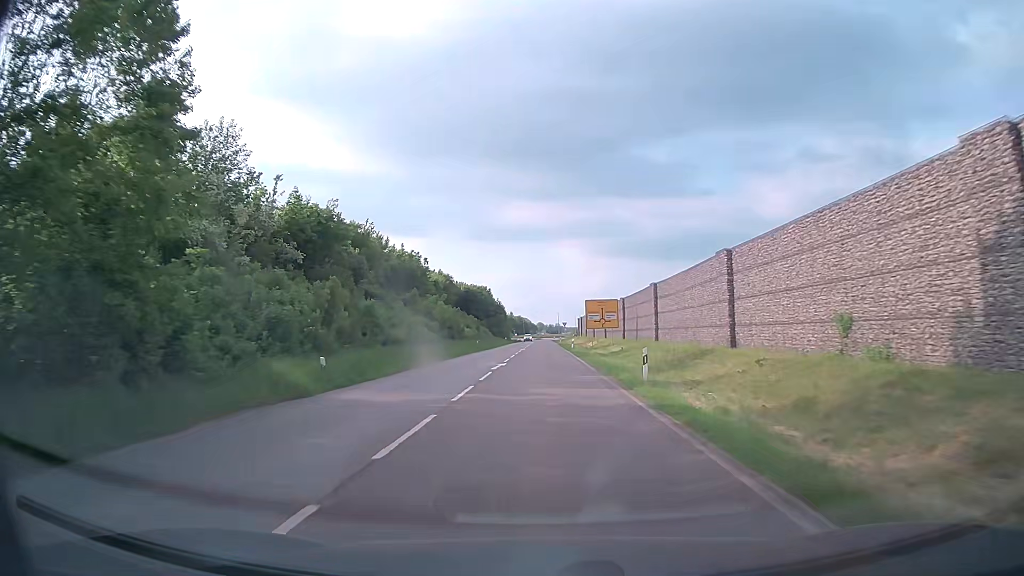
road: secondary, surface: asphalt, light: Day
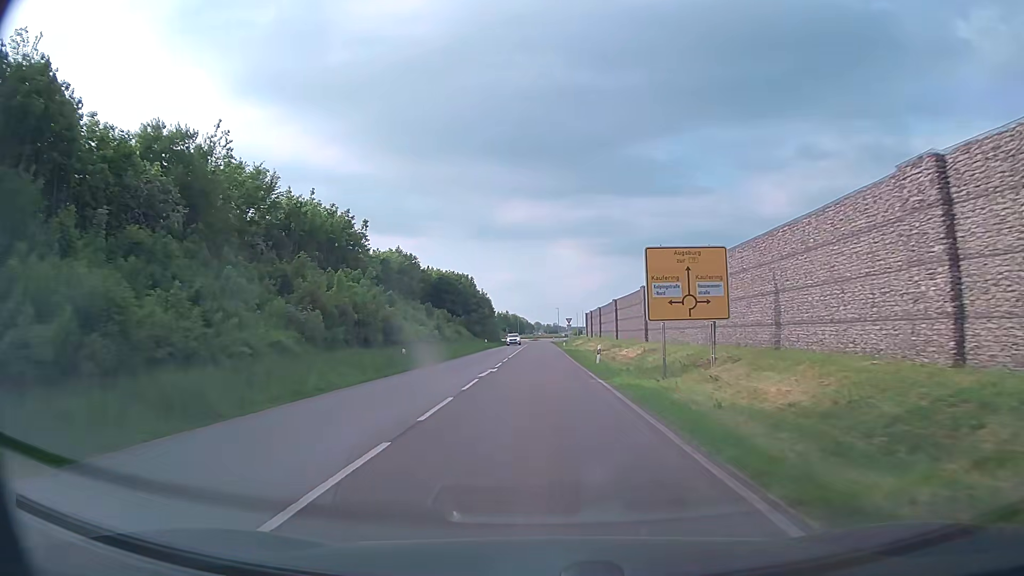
(0.0, +32.8) m; 0°
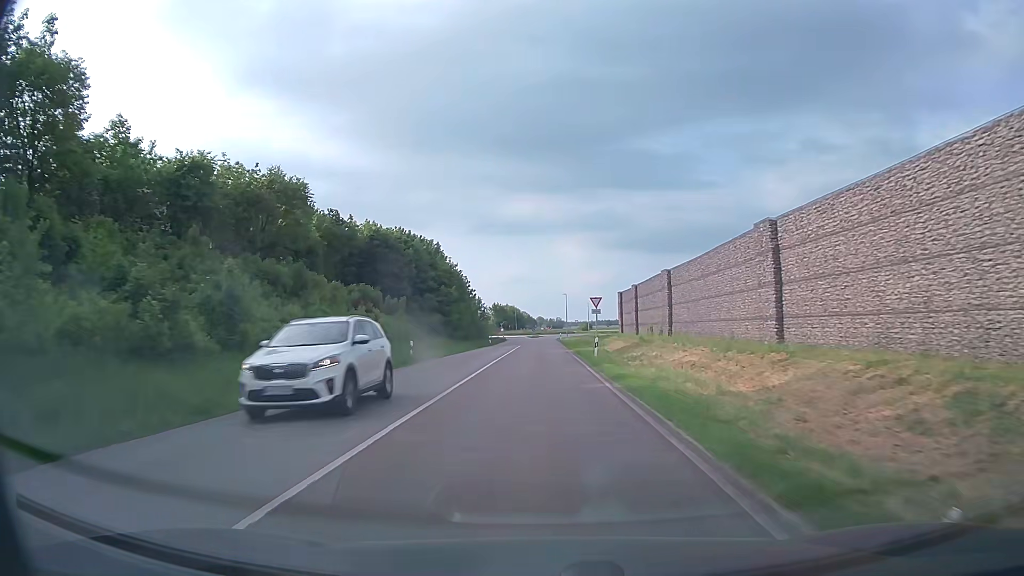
(-0.1, +43.3) m; 0°
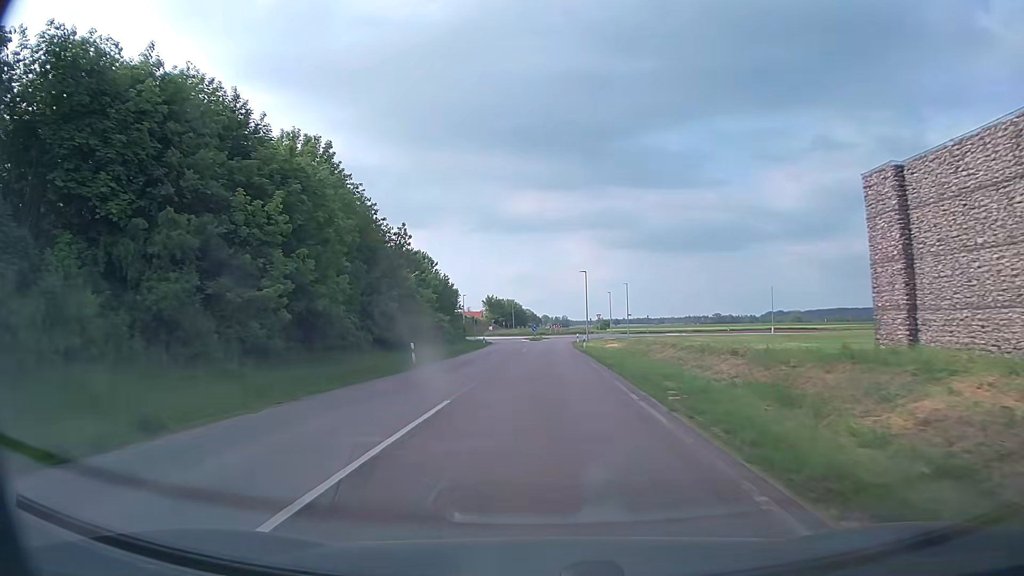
(-0.1, +46.9) m; 0°
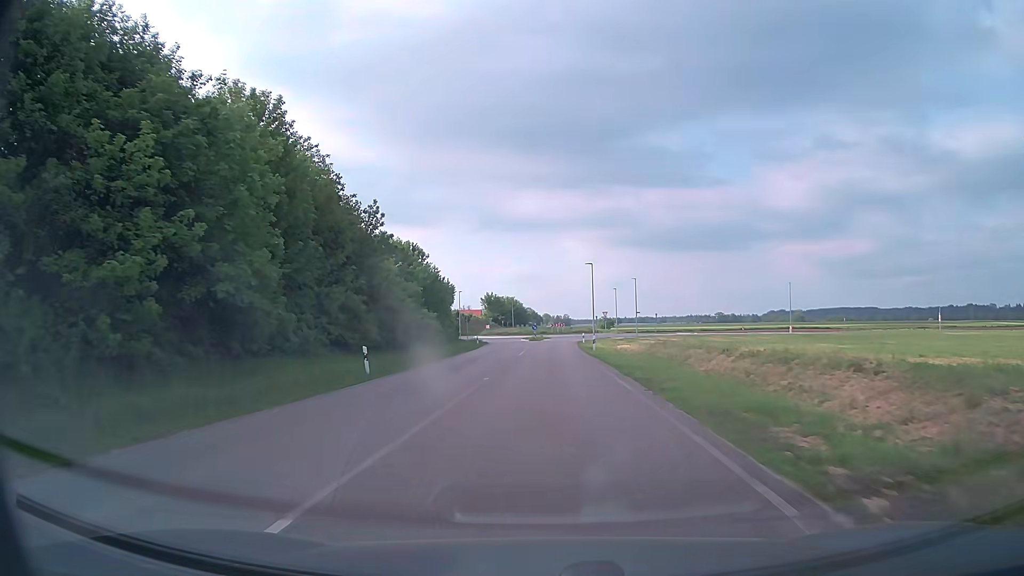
(0.0, +8.2) m; 0°
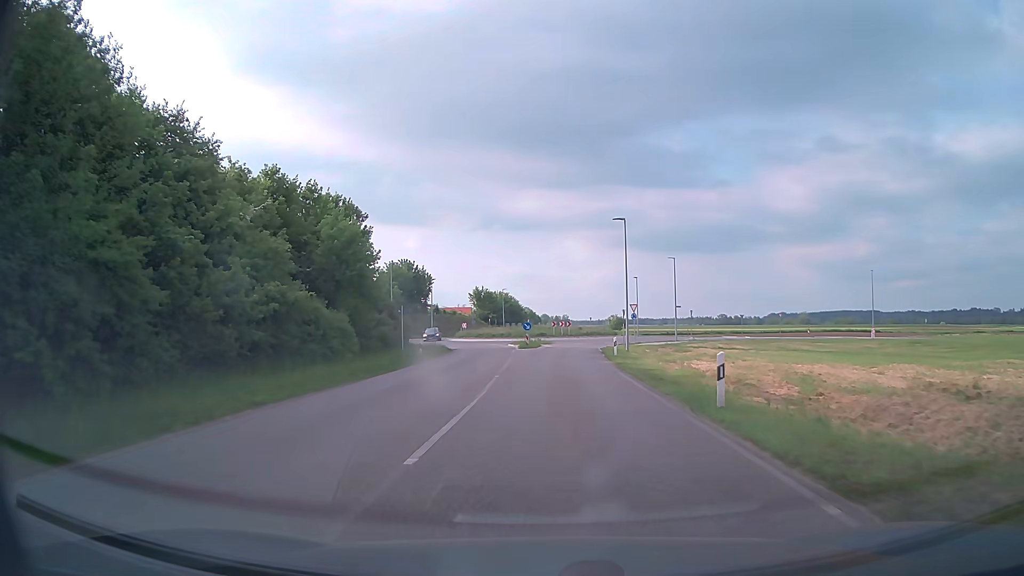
(+0.1, +29.1) m; 0°
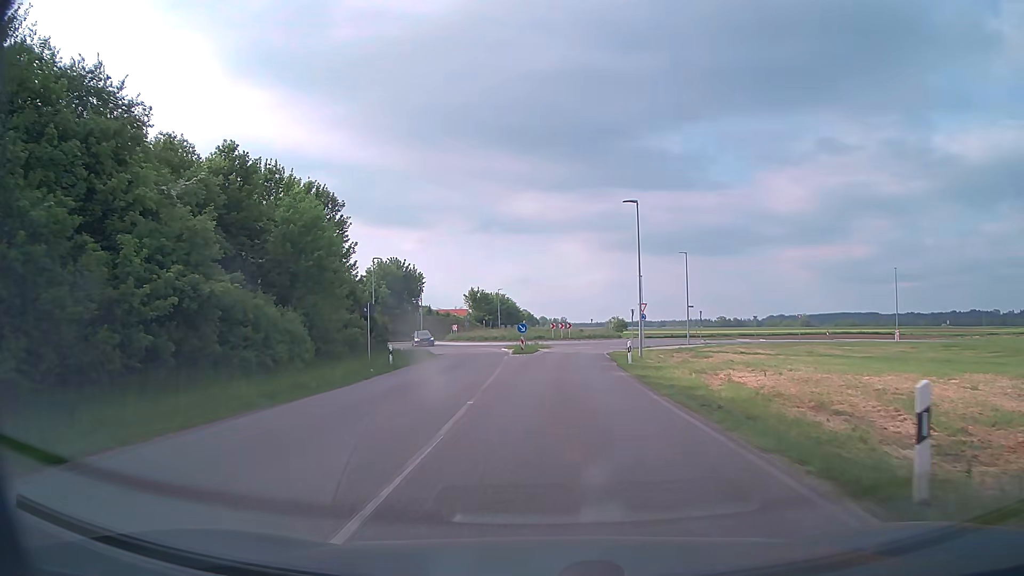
(0.0, +6.5) m; 0°
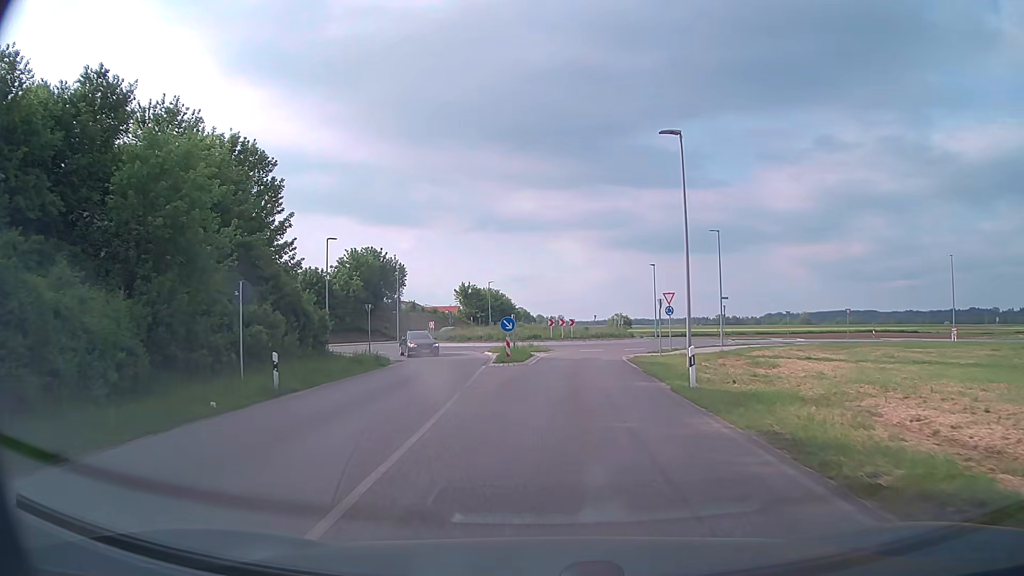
(0.0, +12.4) m; 0°
(0, +10) (0, +20) (+1, +30) (+3, +40) (+8, +49) (+11, +58) (+10, +68) (+6, +77) (+3, +87) (+1, +97) m
